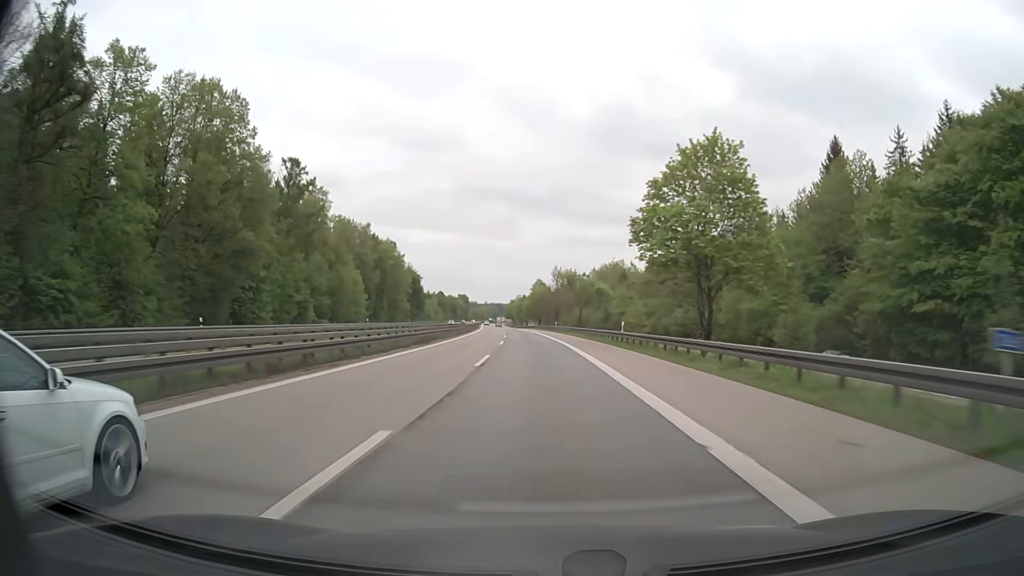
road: motorway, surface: asphalt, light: Day
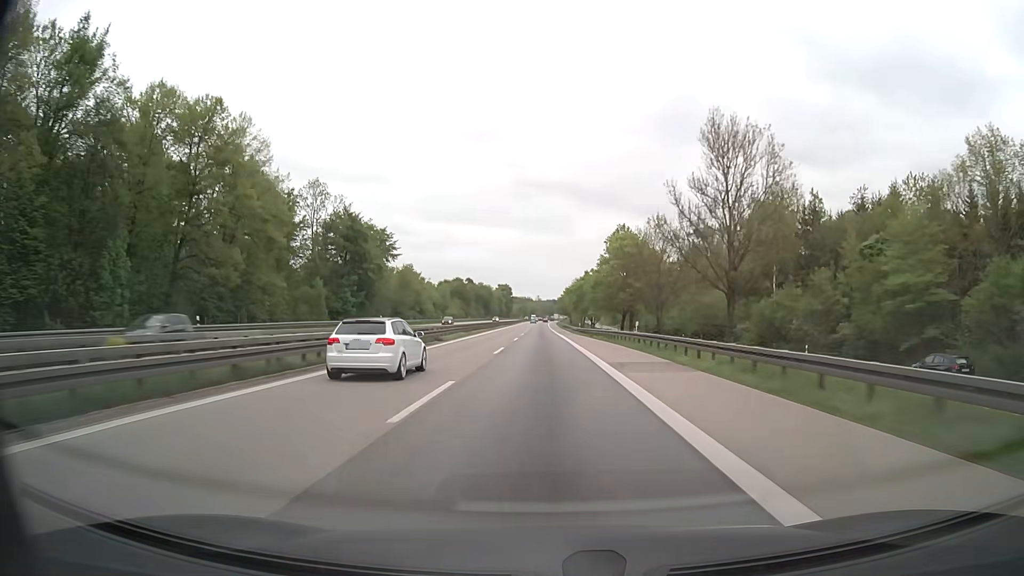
(-4.4, +103.3) m; -5°
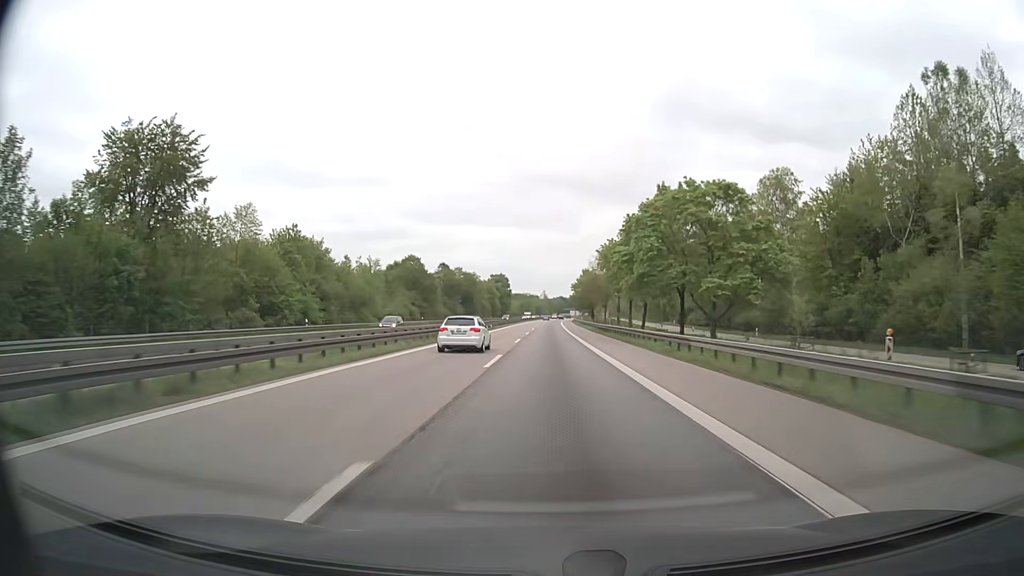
(-0.7, +82.7) m; 0°
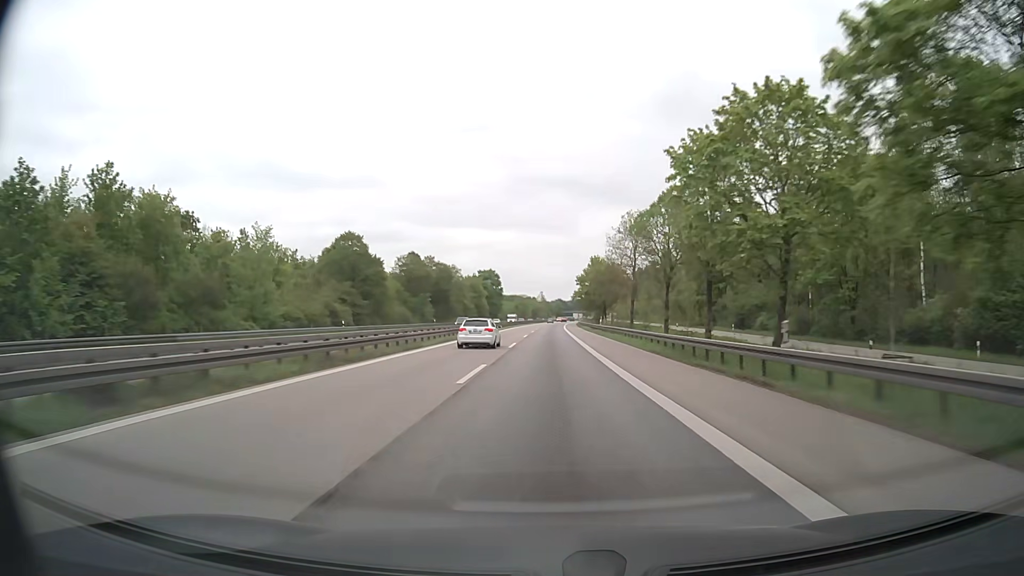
(-0.1, +41.3) m; 0°
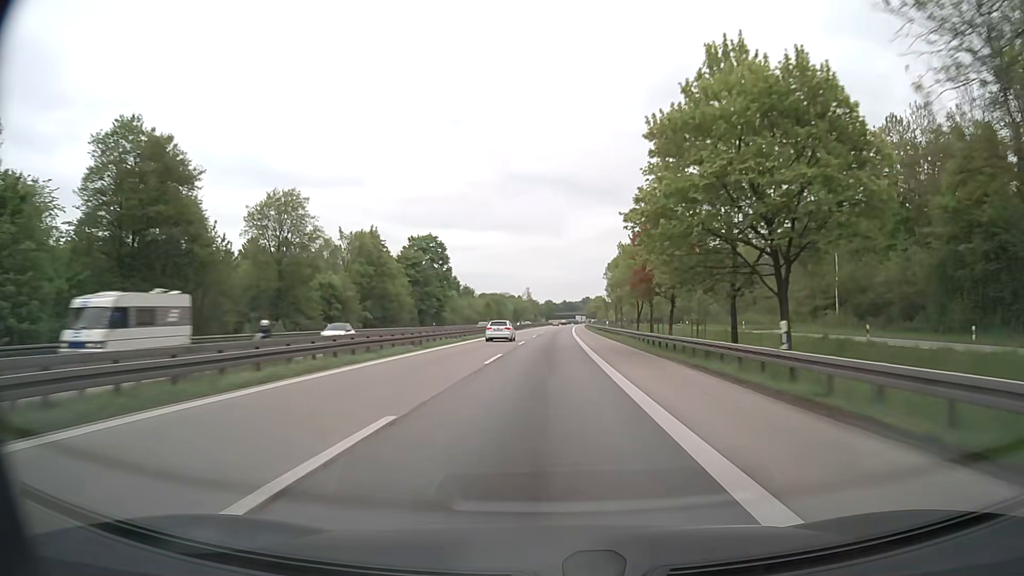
(+1.1, +103.0) m; +1°
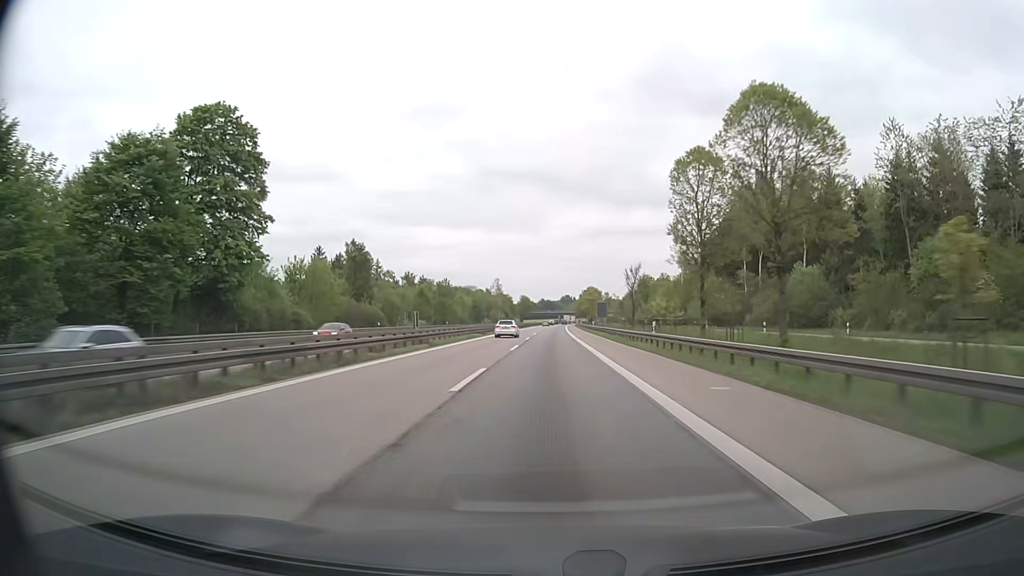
(+1.1, +82.4) m; +2°
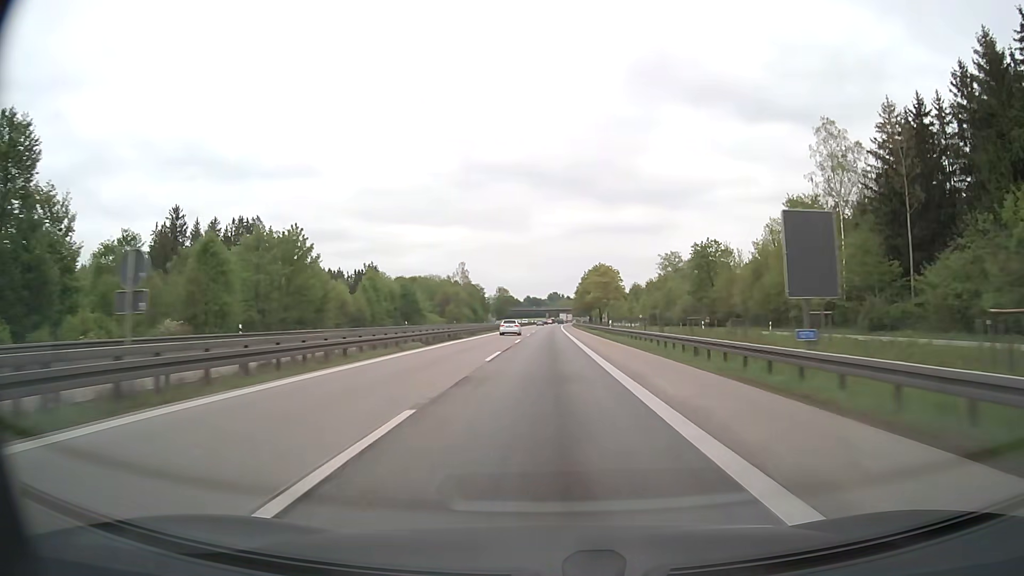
(+1.0, +82.4) m; +1°
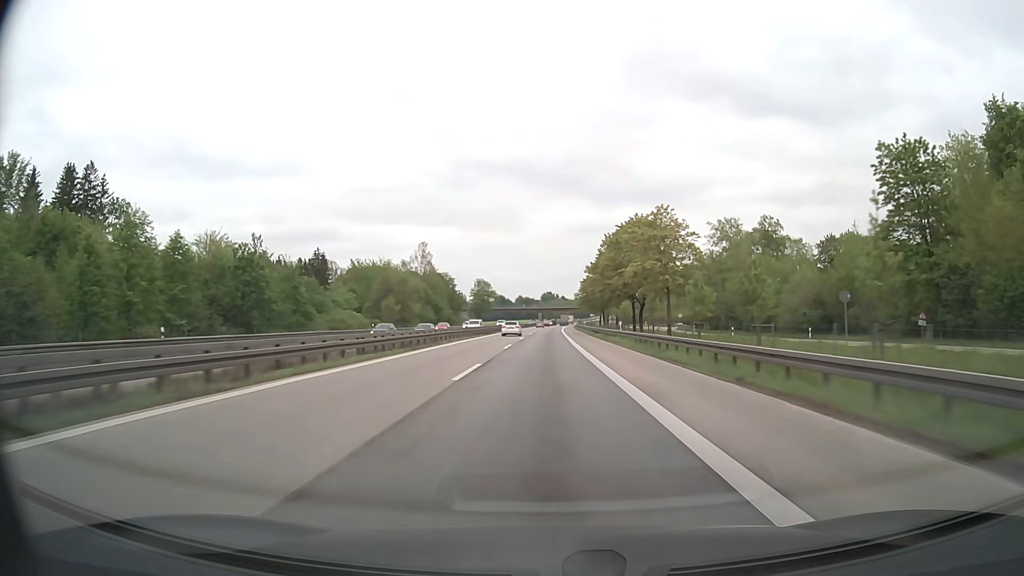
(+0.3, +61.8) m; +1°
(0, +10) (0, +20) (0, +30) (0, +40) (0, +50) (0, +60) (0, +70) (0, +80) (0, +90) (+1, +100) m
